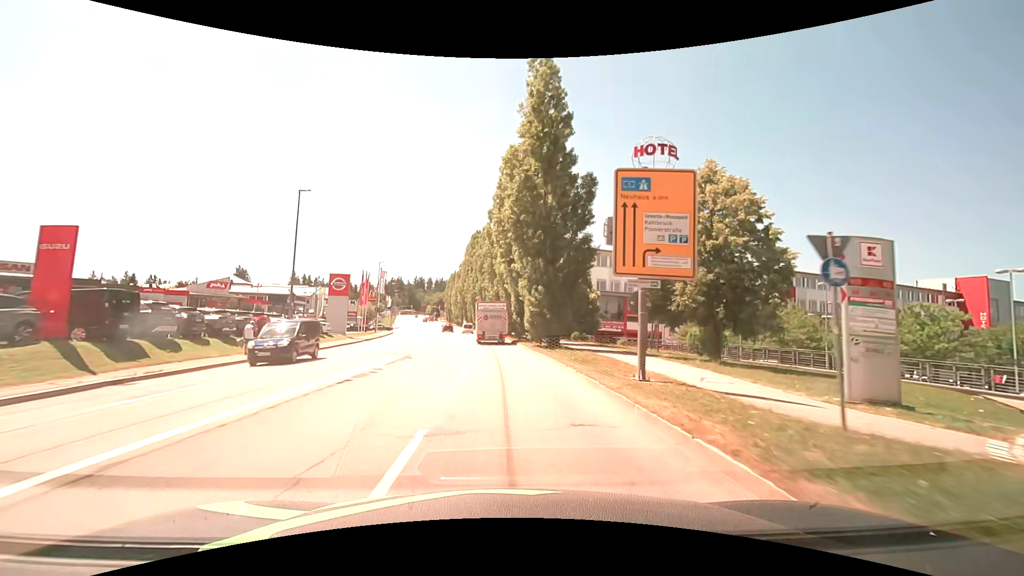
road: tertiary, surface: asphalt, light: Day
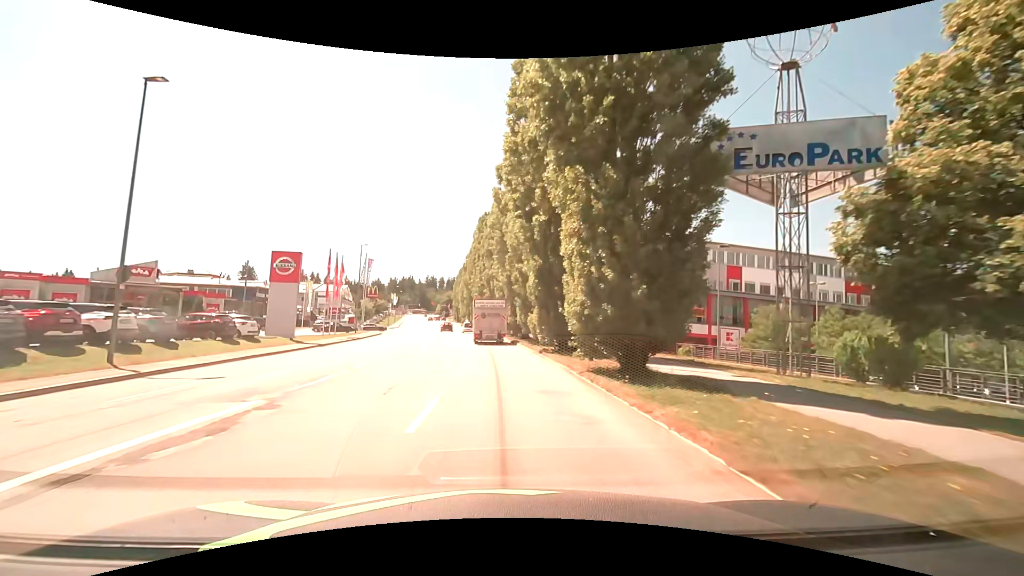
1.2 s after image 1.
(-0.2, +15.4) m; -2°
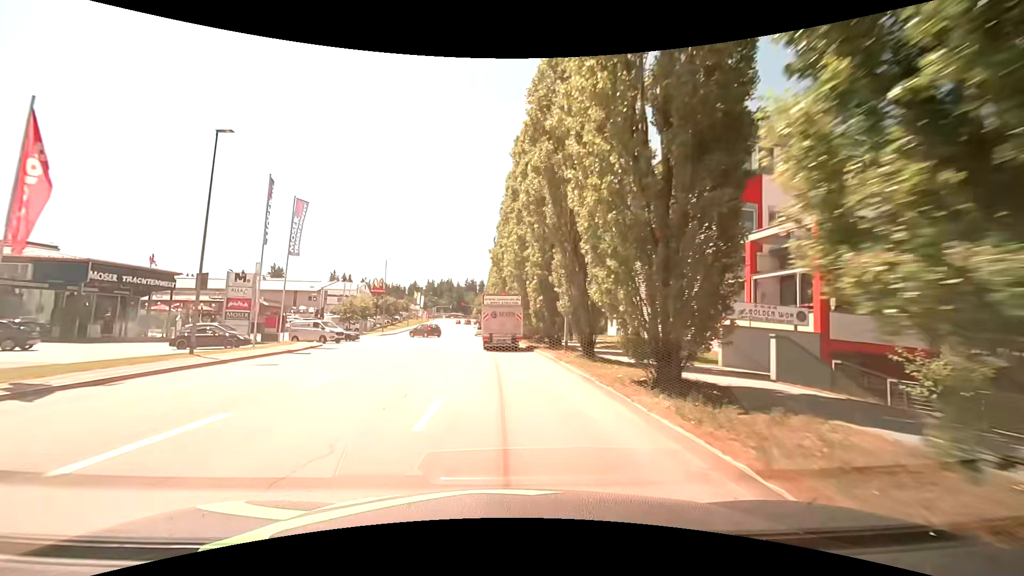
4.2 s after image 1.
(-1.6, +36.0) m; -5°
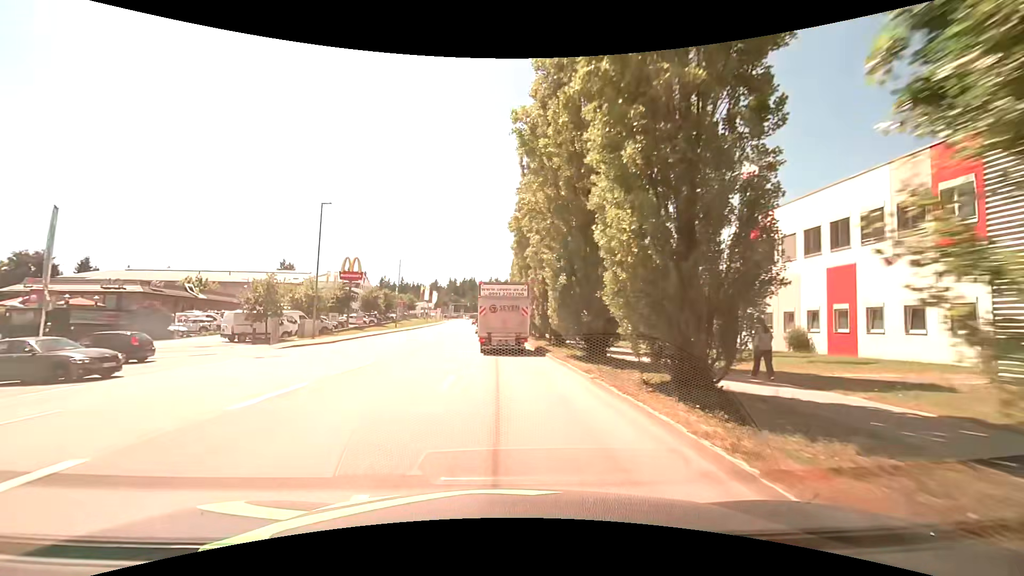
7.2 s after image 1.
(-1.0, +32.7) m; -4°
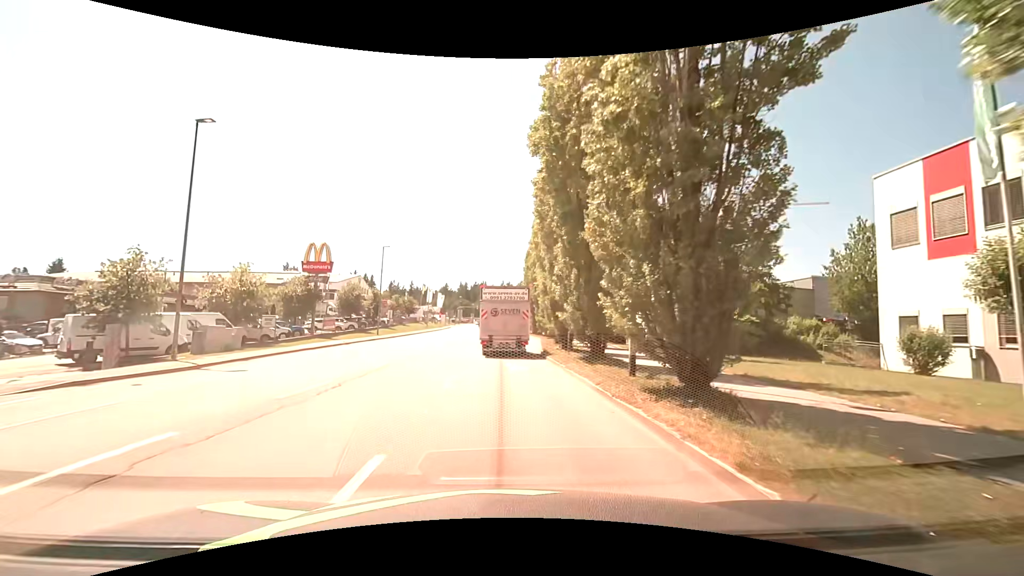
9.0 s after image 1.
(0.0, +16.6) m; -1°
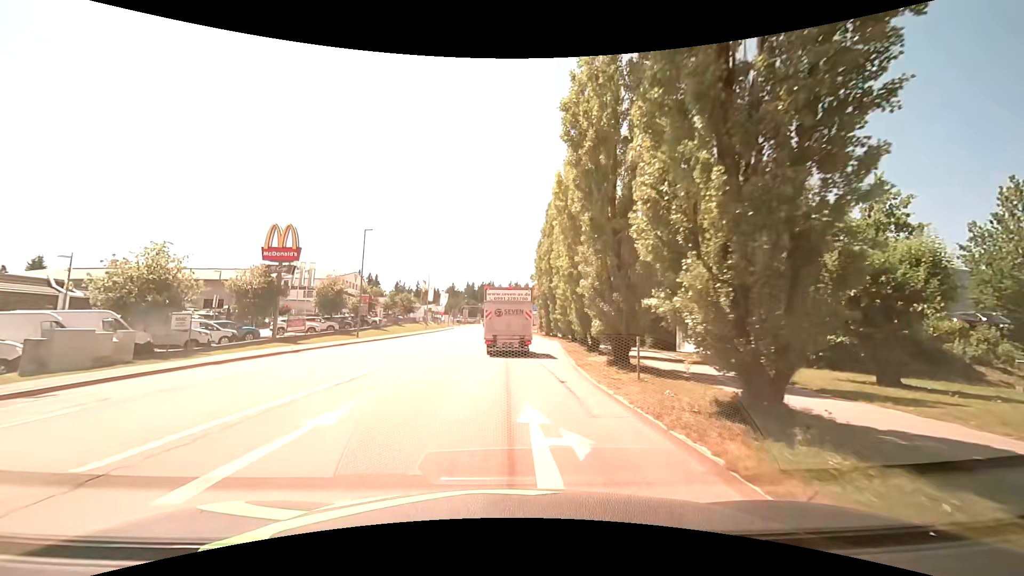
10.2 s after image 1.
(+0.1, +10.4) m; 0°
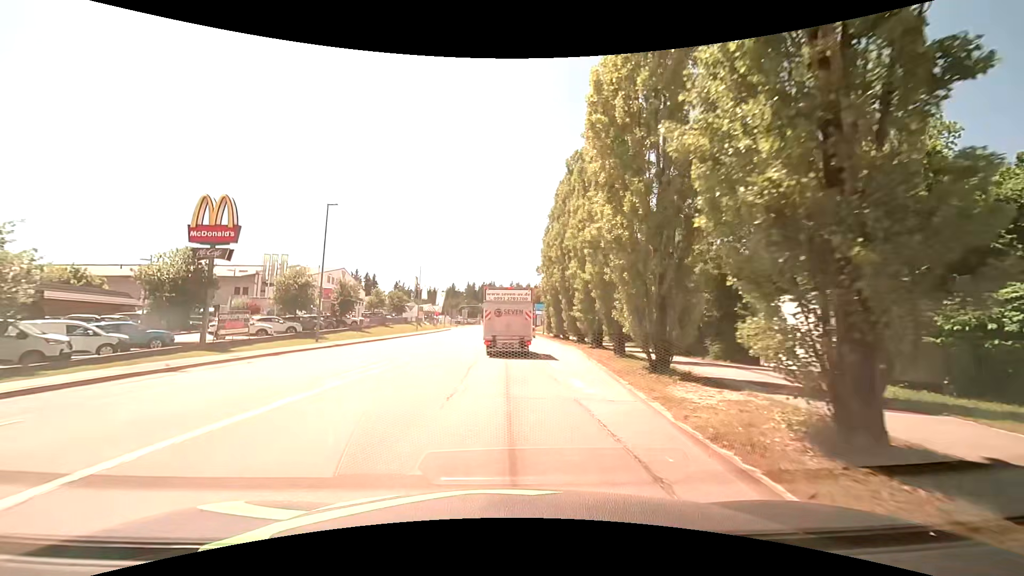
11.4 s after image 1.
(0.0, +10.0) m; 0°
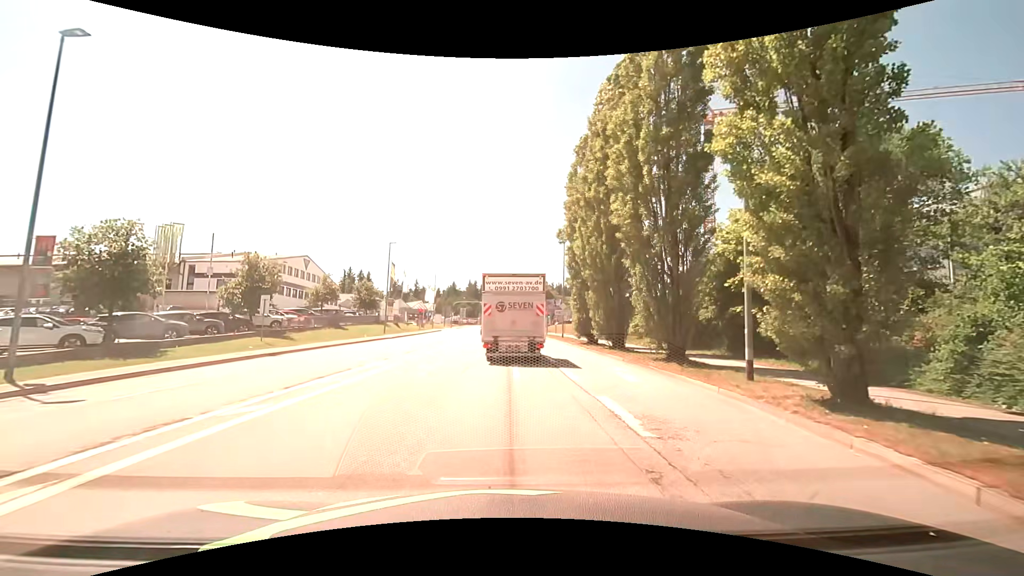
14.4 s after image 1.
(+0.1, +21.7) m; 0°
